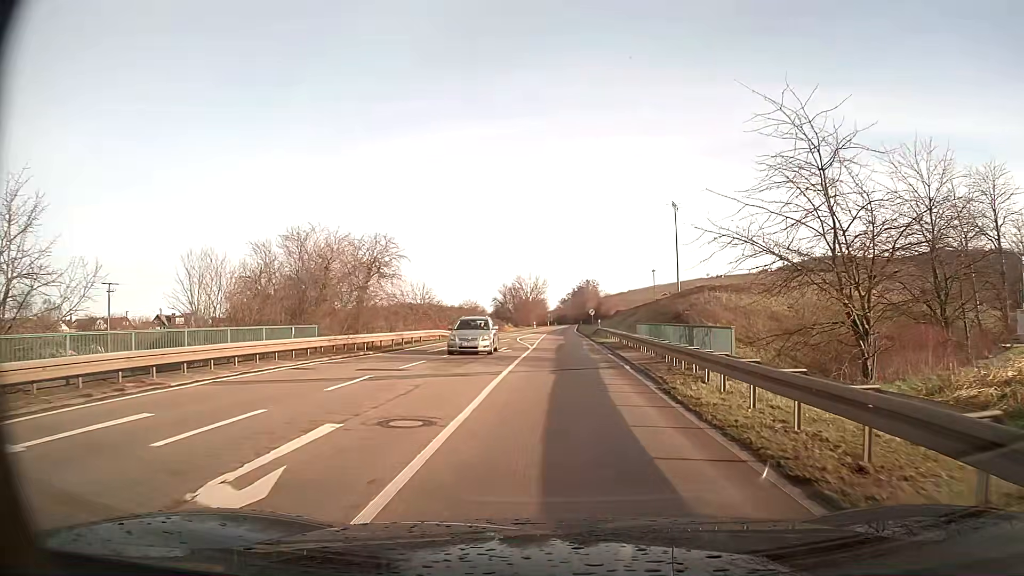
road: primary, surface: asphalt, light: Day
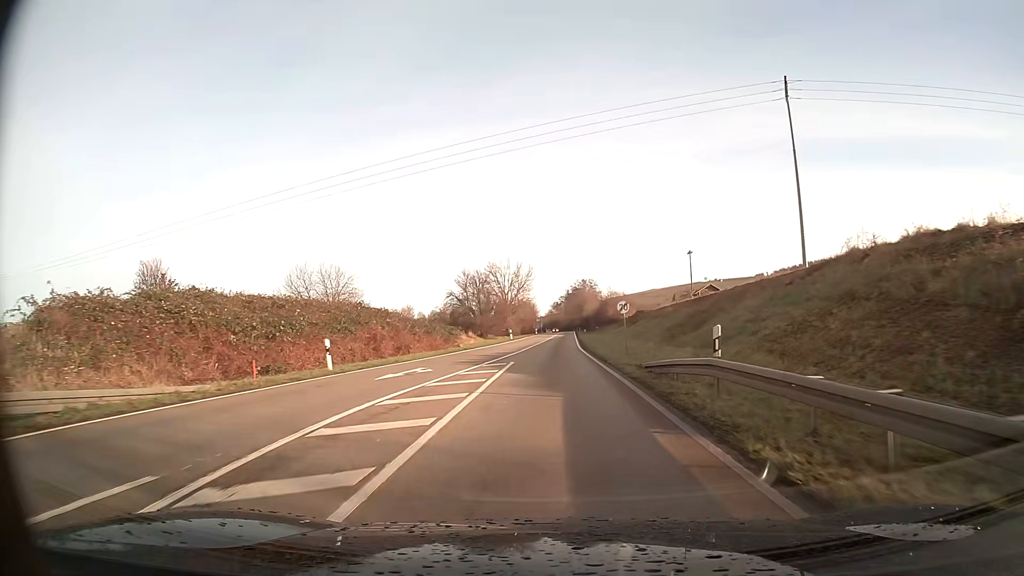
(+0.3, +41.3) m; 0°
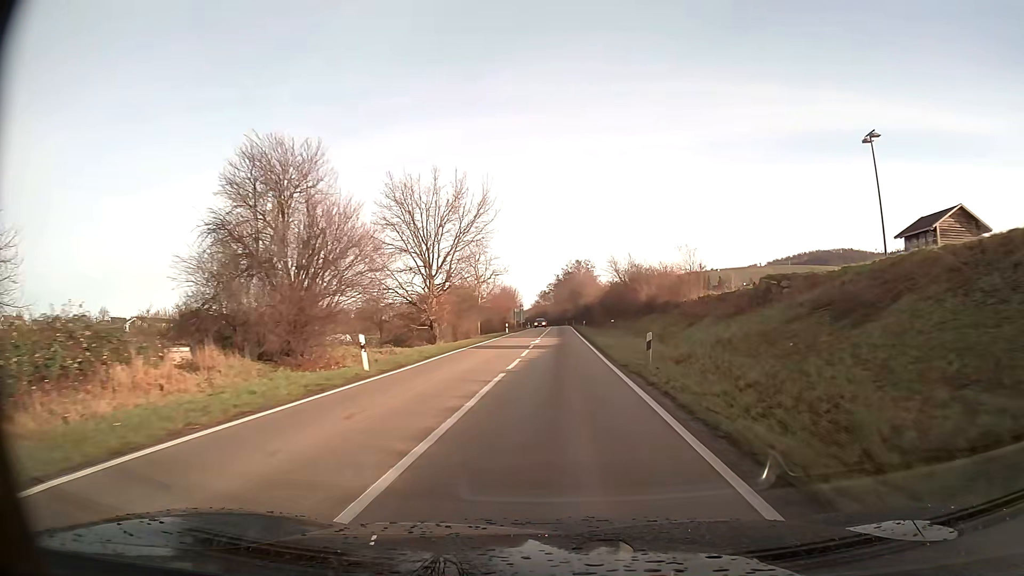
(+0.2, +52.2) m; +1°
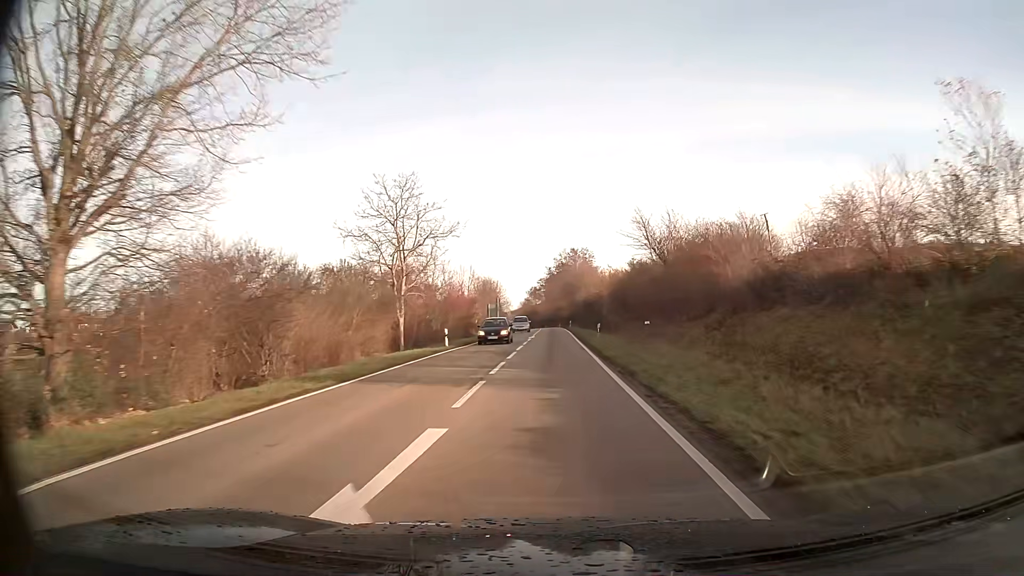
(+0.2, +33.3) m; +1°
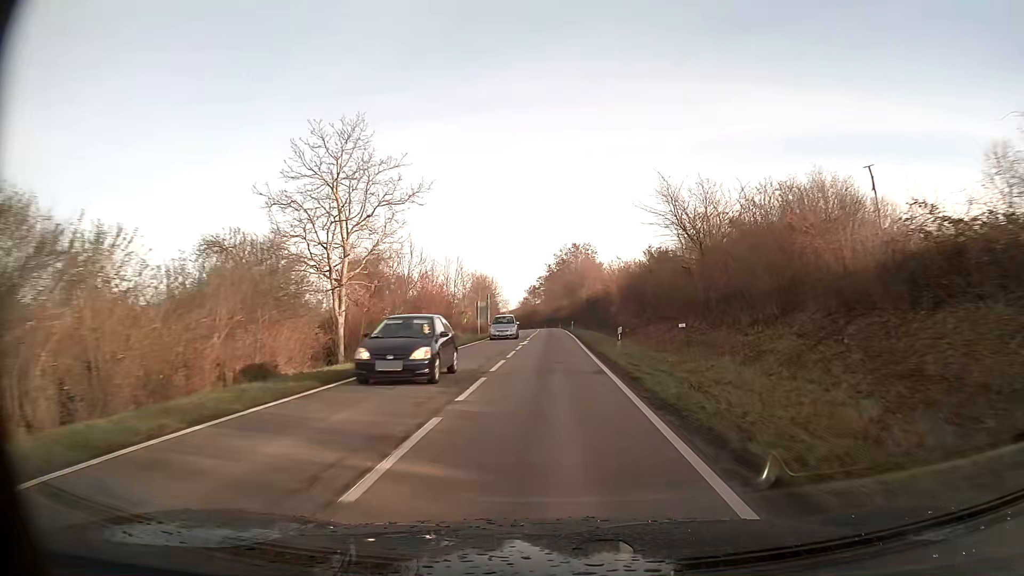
(0.0, +11.3) m; 0°
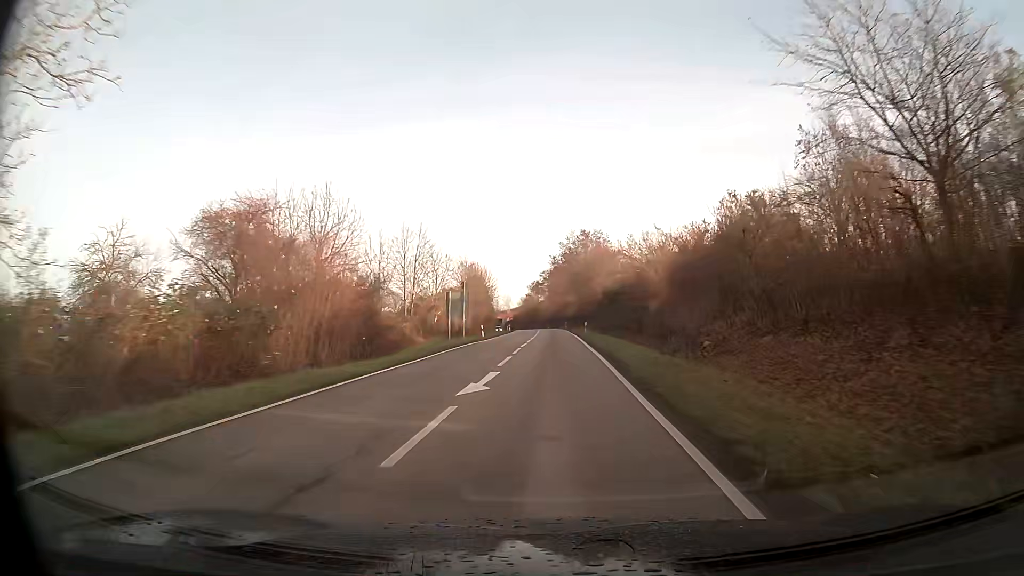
(0.0, +22.7) m; 0°
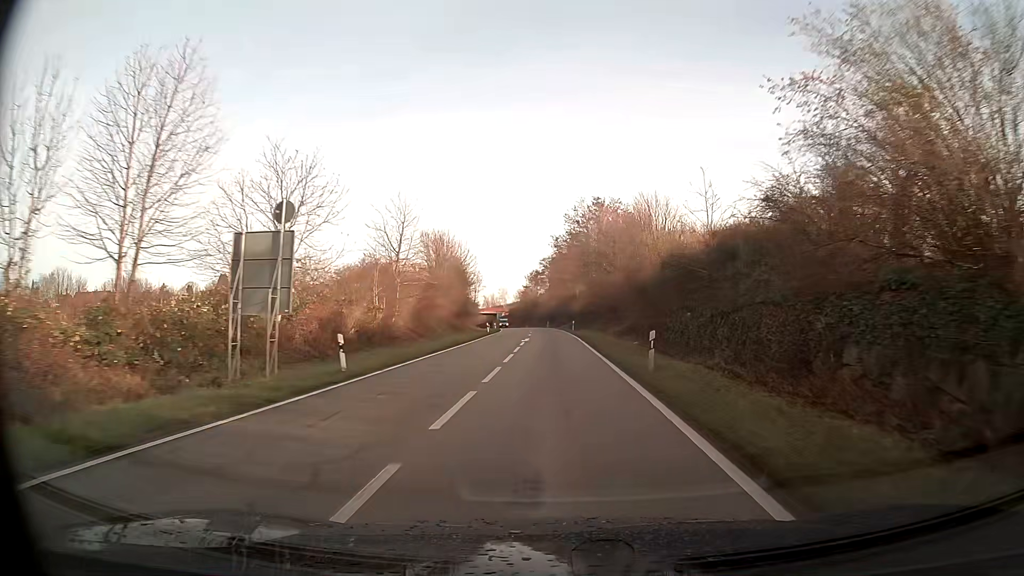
(0.0, +34.3) m; 0°
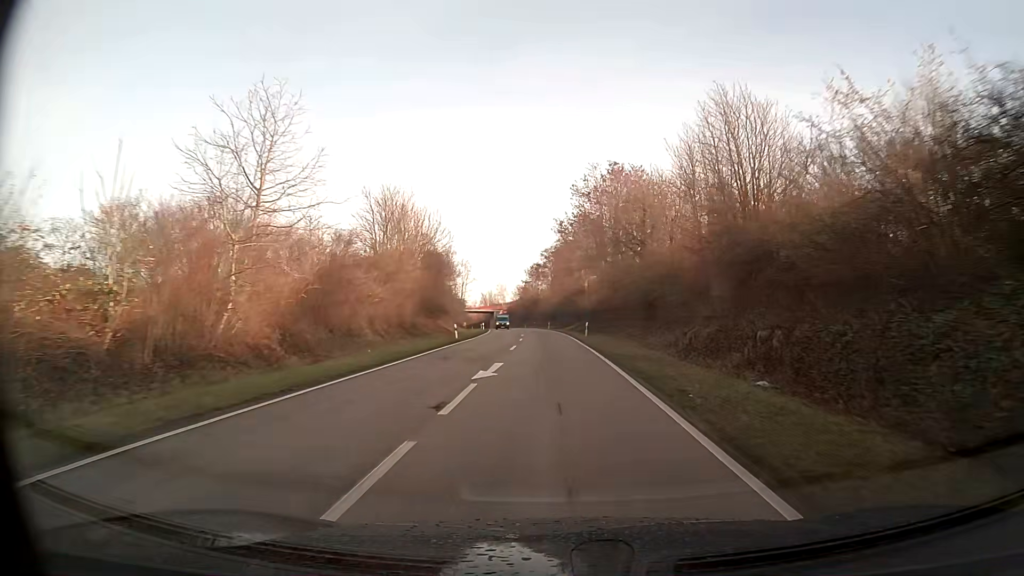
(-0.1, +23.1) m; 0°
